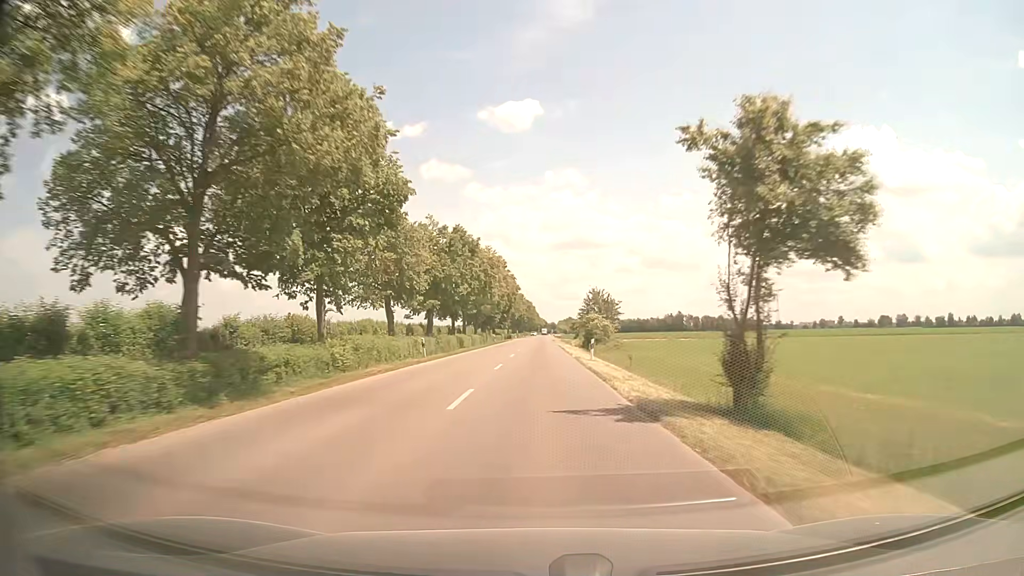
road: tertiary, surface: asphalt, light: Day
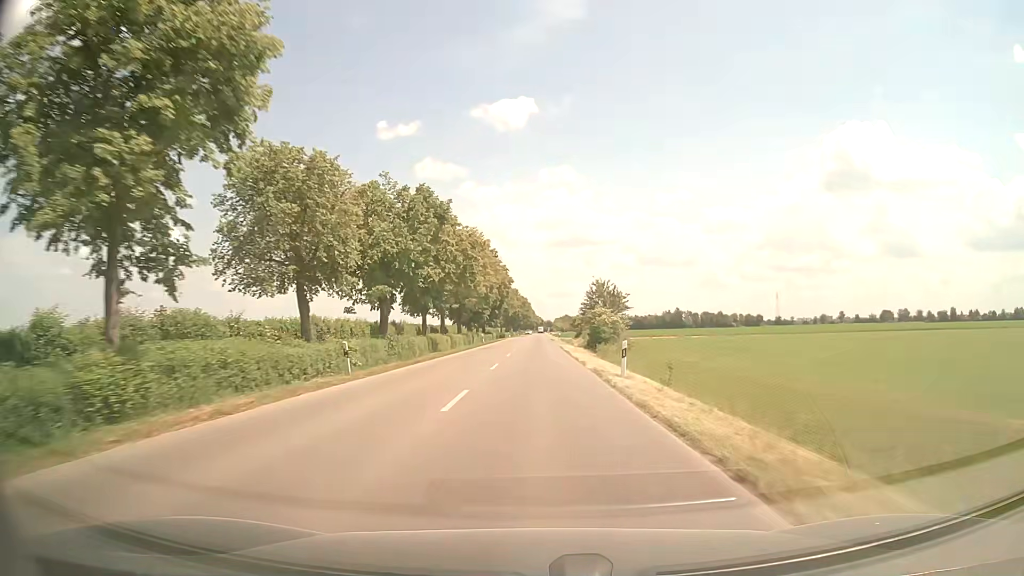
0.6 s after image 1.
(+0.1, +12.6) m; 0°
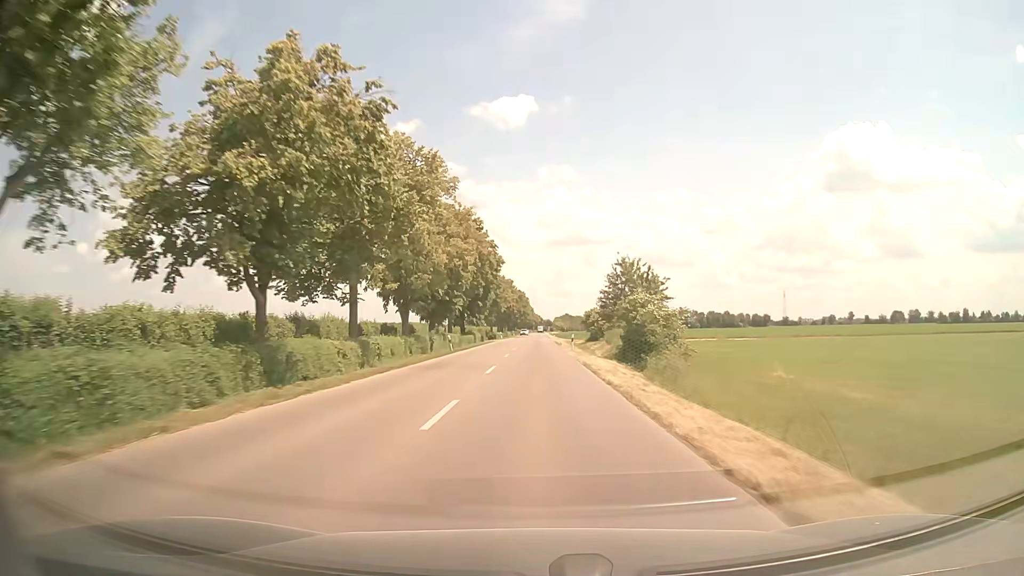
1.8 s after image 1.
(+0.1, +25.9) m; 0°
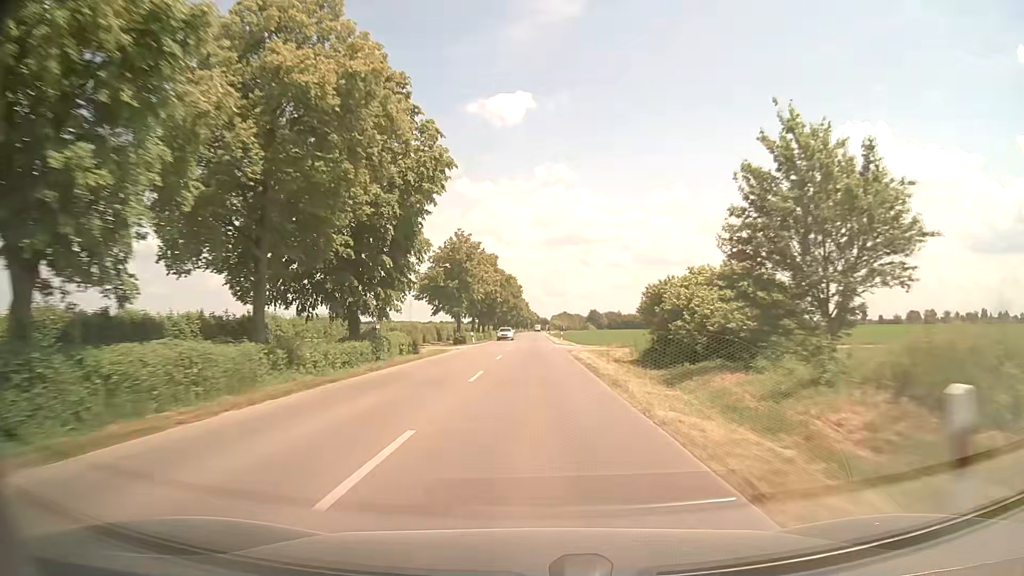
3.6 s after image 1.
(+0.1, +40.1) m; 0°
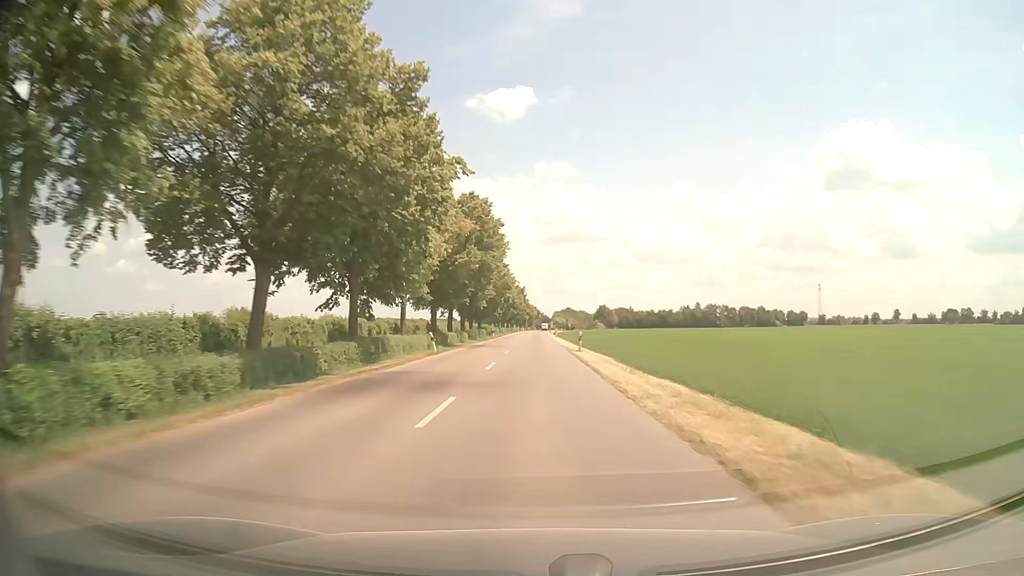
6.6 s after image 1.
(-0.1, +67.9) m; 0°
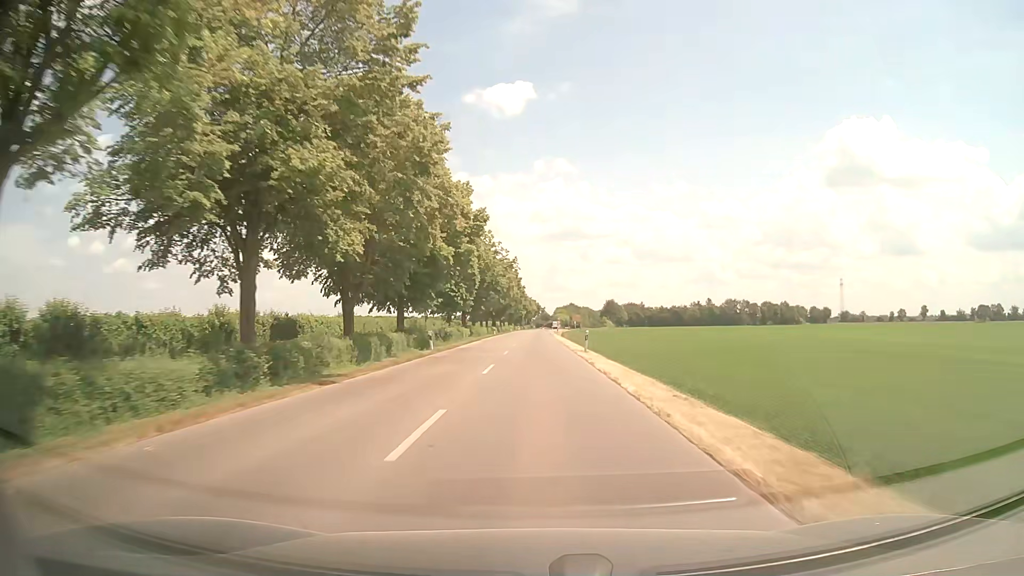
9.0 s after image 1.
(0.0, +49.7) m; 0°
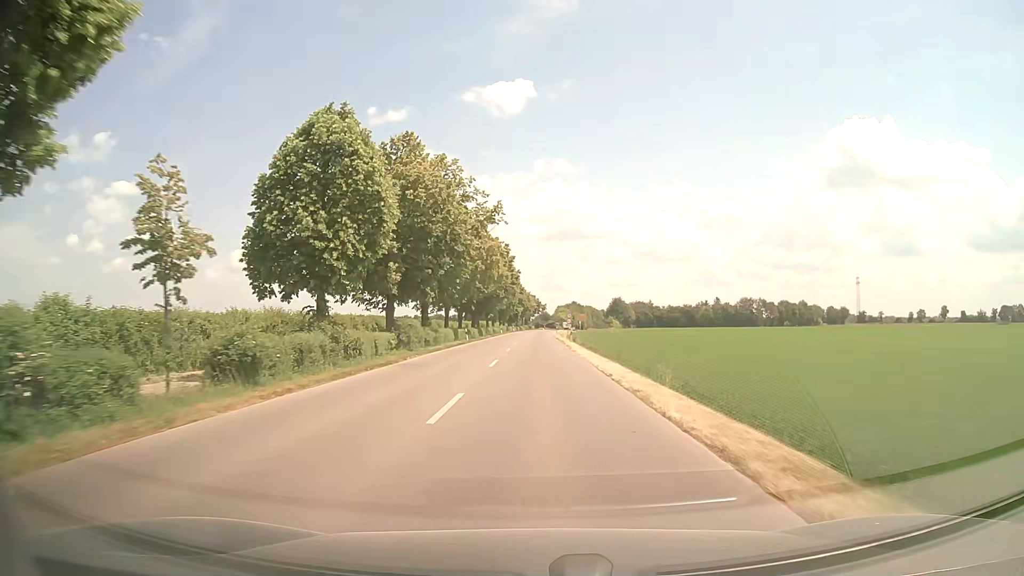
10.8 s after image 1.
(0.0, +33.2) m; 0°
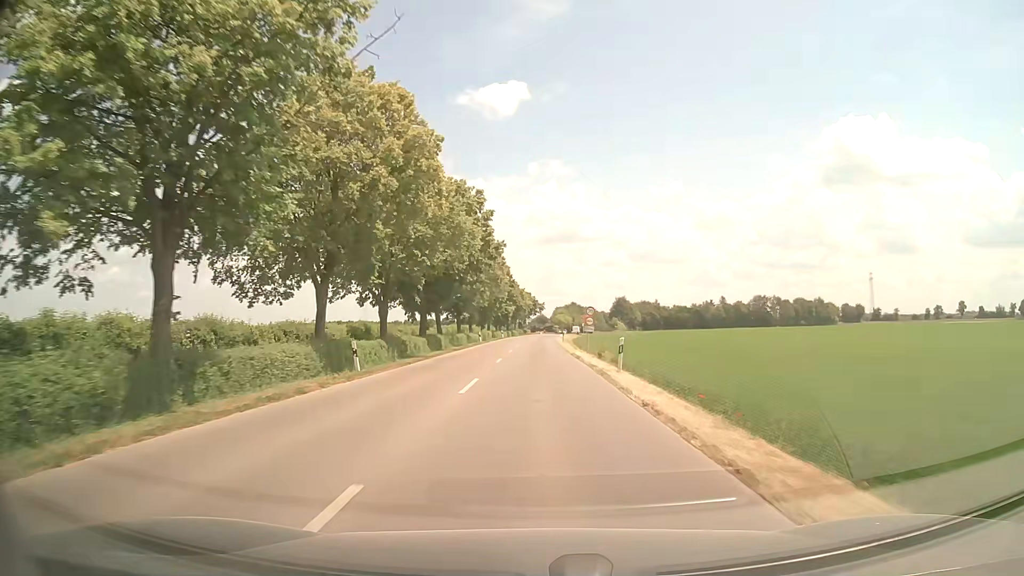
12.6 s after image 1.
(0.0, +31.2) m; 0°
(0, +10) (0, +20) (0, +30) (0, +40) (0, +50) (0, +60) (0, +70) (+1, +80) (+1, +90) (+1, +100) m
